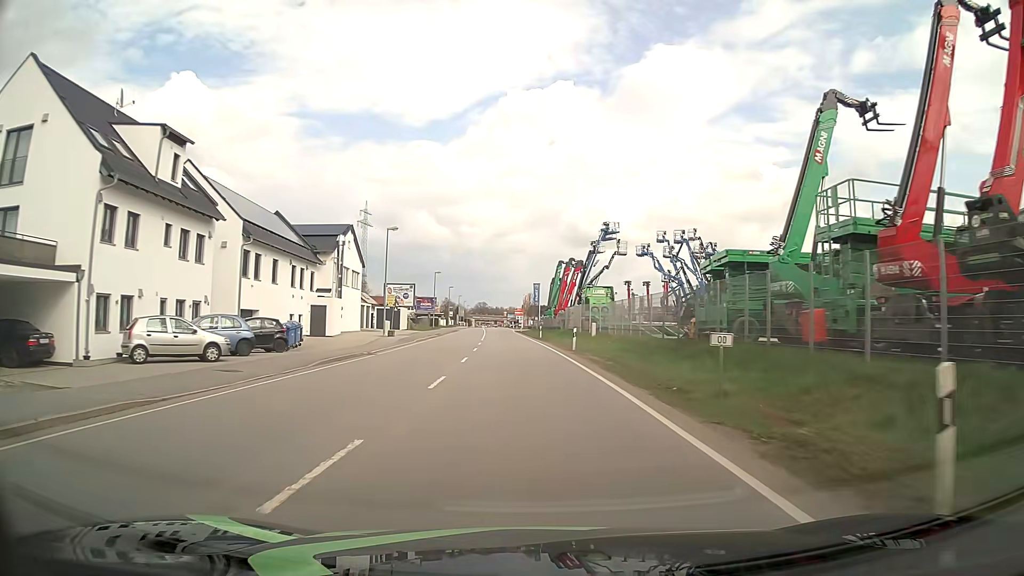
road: primary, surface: asphalt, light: Day
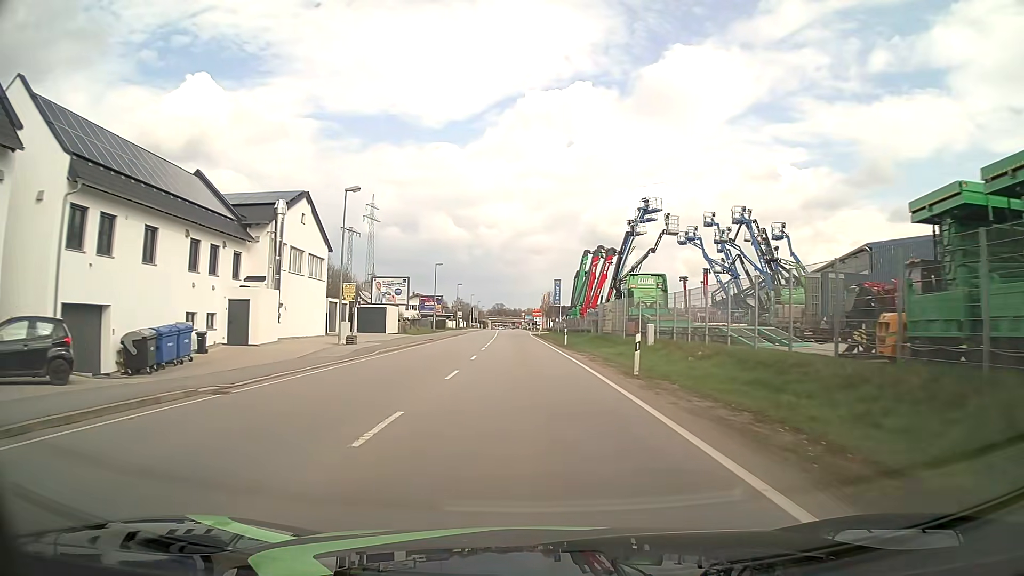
(-0.5, +15.5) m; -3°
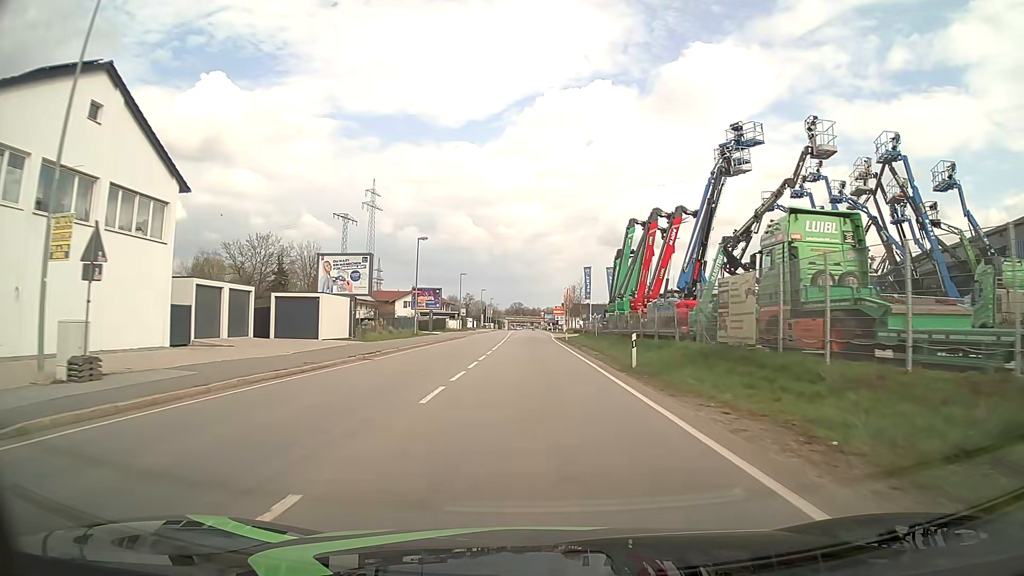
(-0.2, +23.3) m; -1°
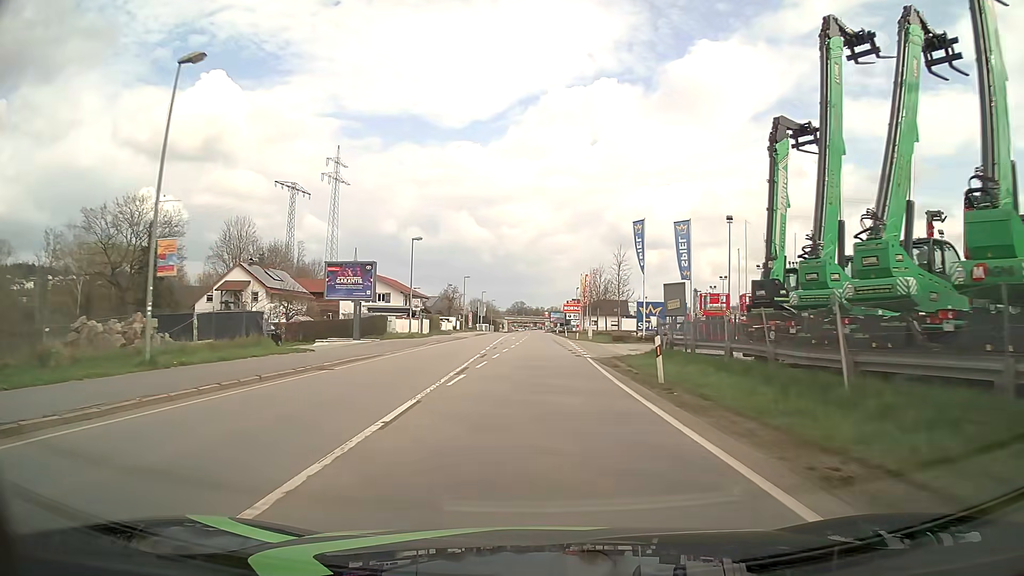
(-0.3, +38.8) m; -1°
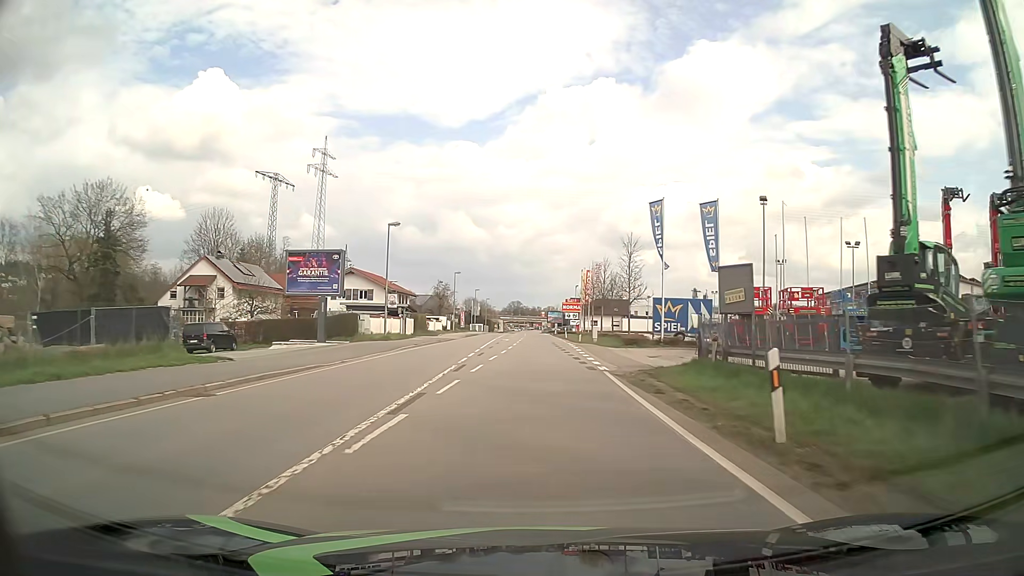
(+0.1, +7.8) m; 0°
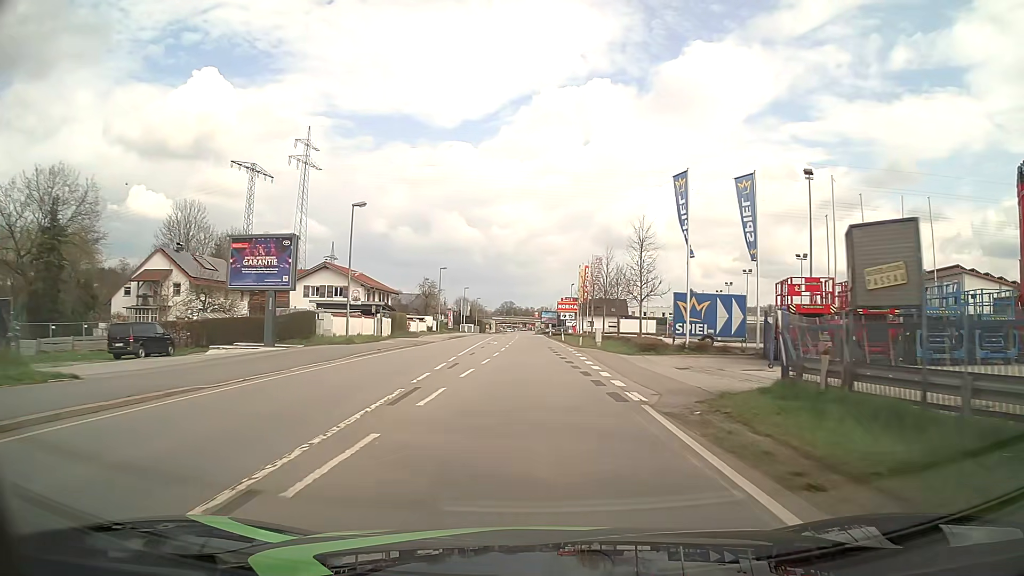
(+0.1, +7.8) m; +1°
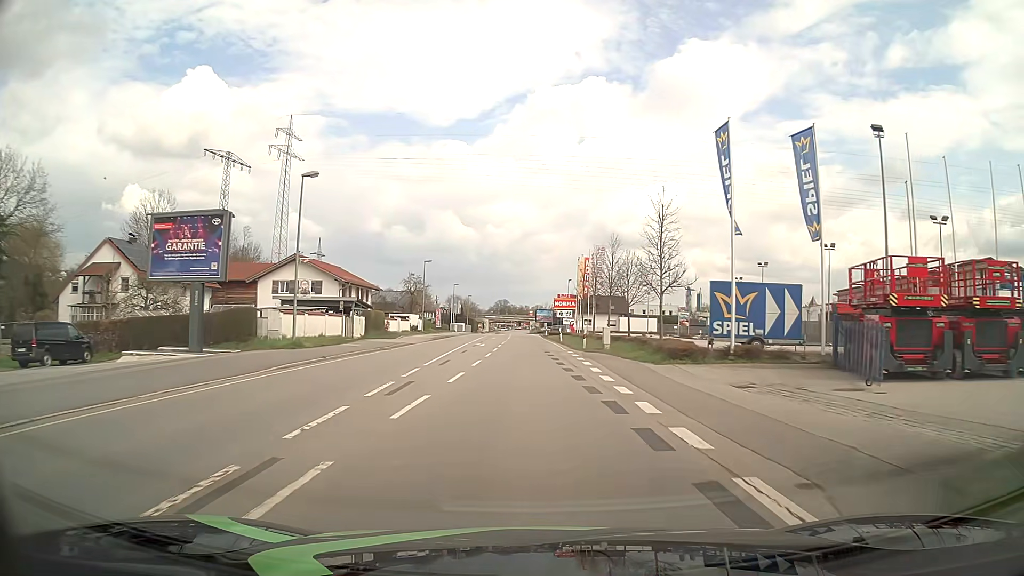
(+0.1, +7.8) m; +1°
